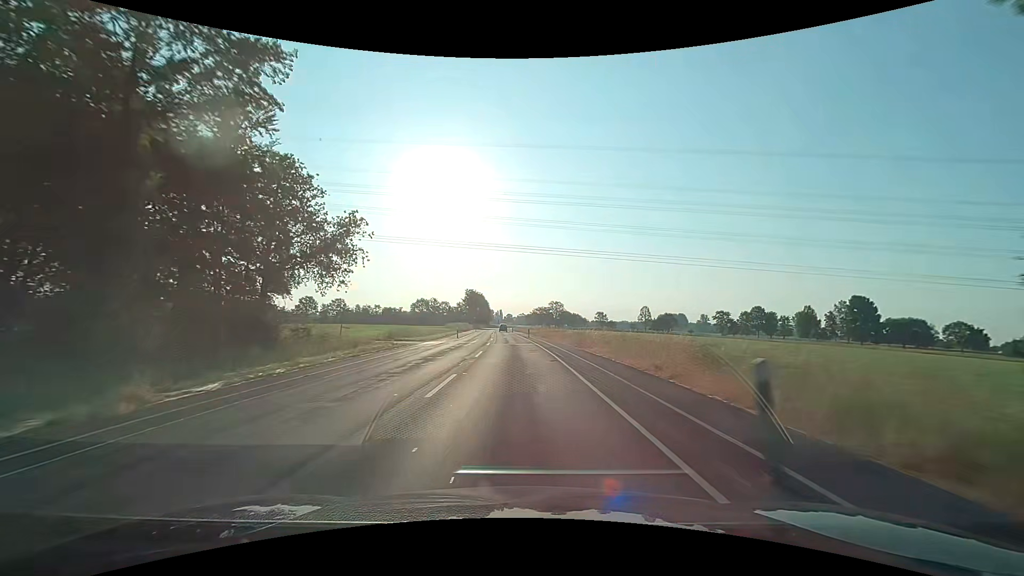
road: secondary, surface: asphalt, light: Day
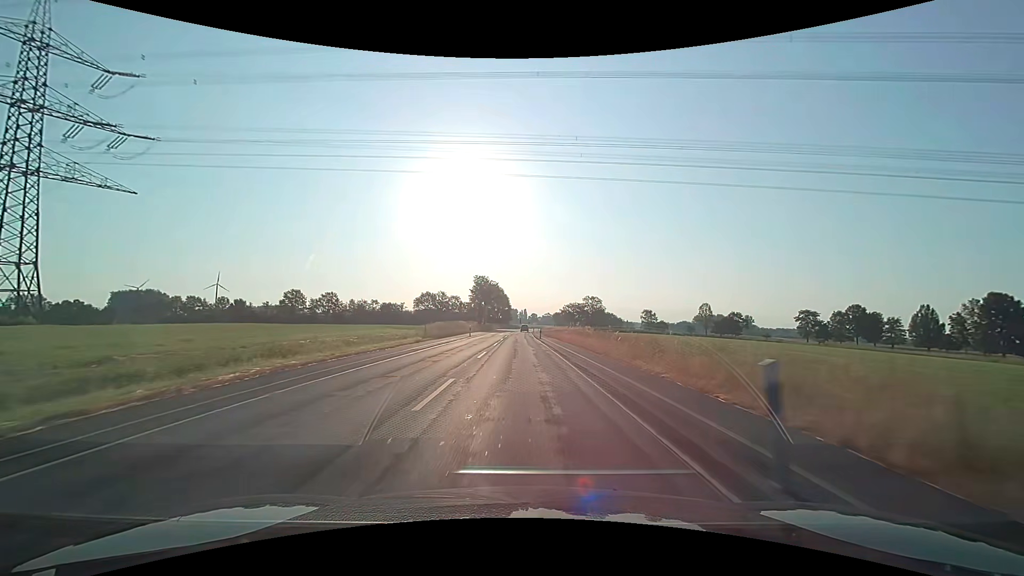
(-1.3, +49.9) m; -3°
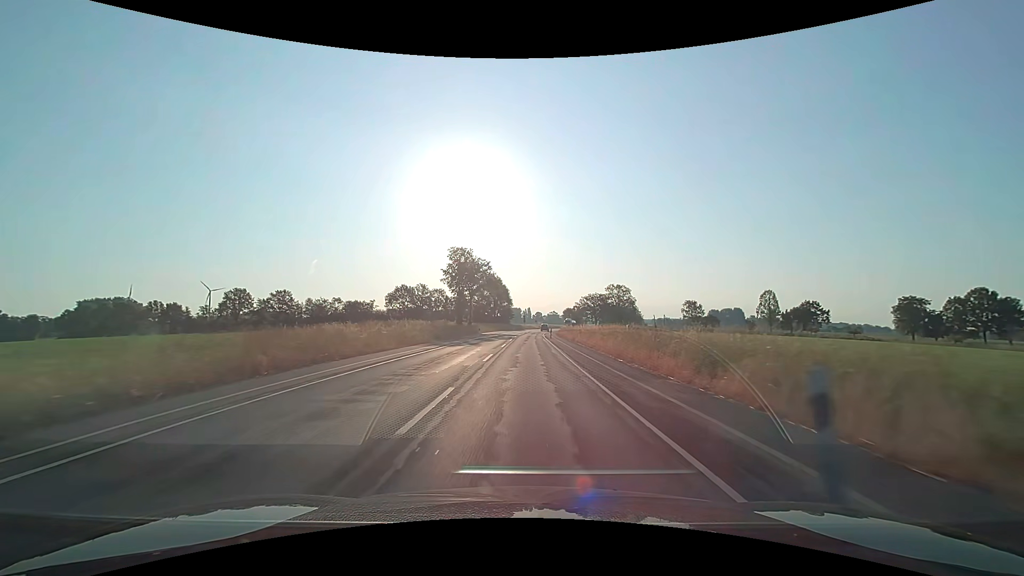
(-0.4, +50.0) m; 0°
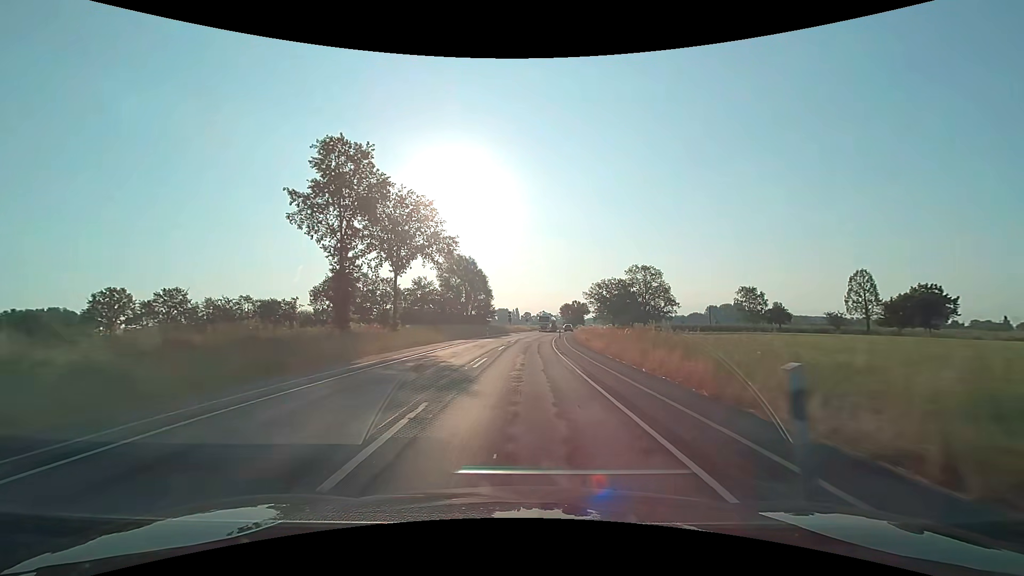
(+0.5, +50.1) m; +1°
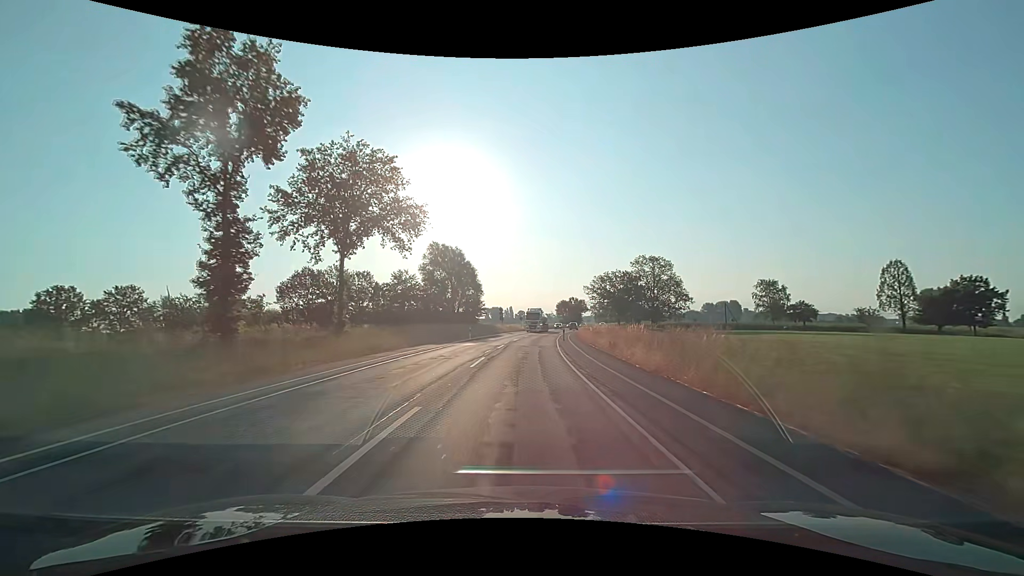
(+0.1, +12.5) m; +1°
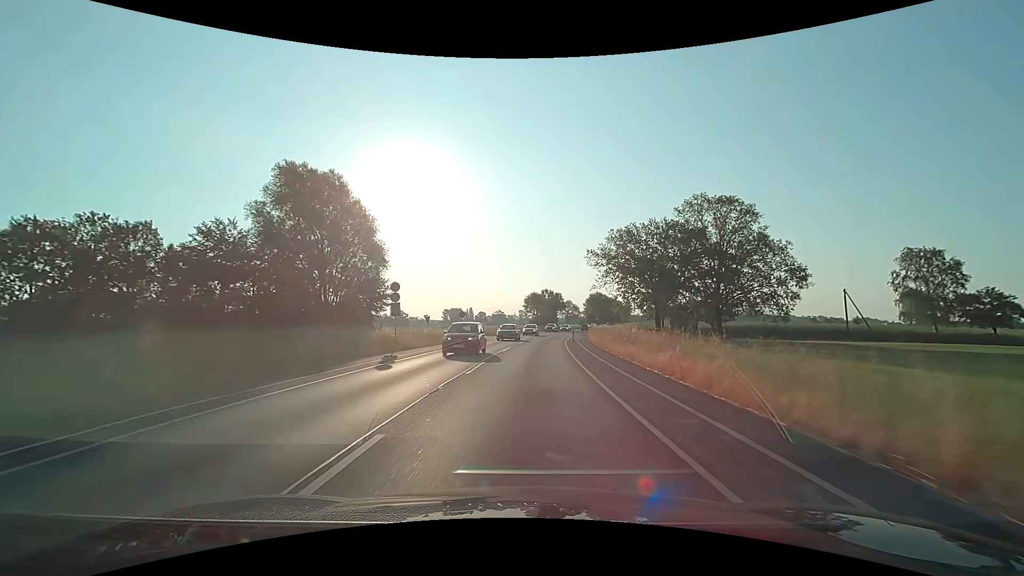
(+1.7, +50.1) m; +4°
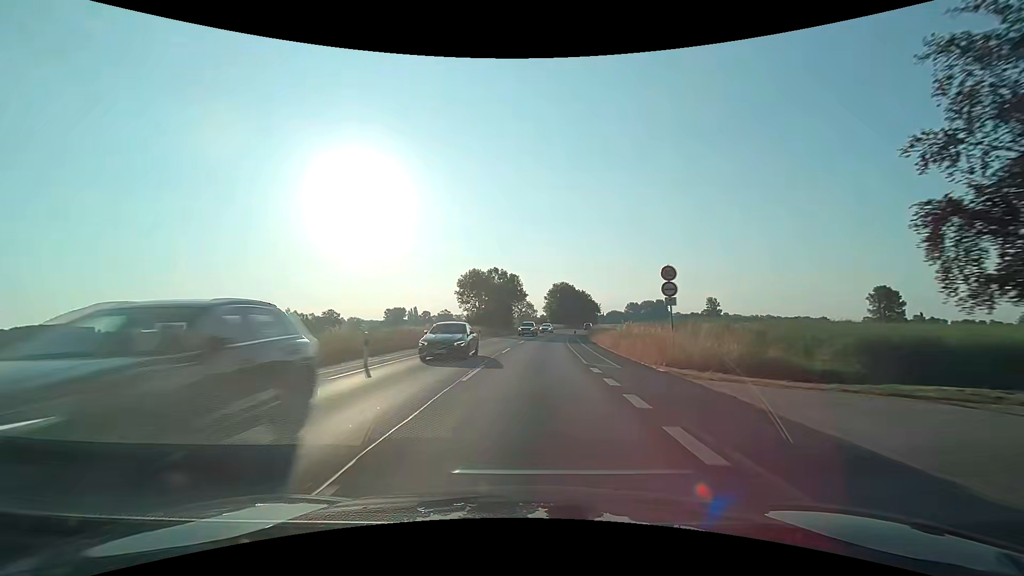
(+2.5, +50.0) m; +6°
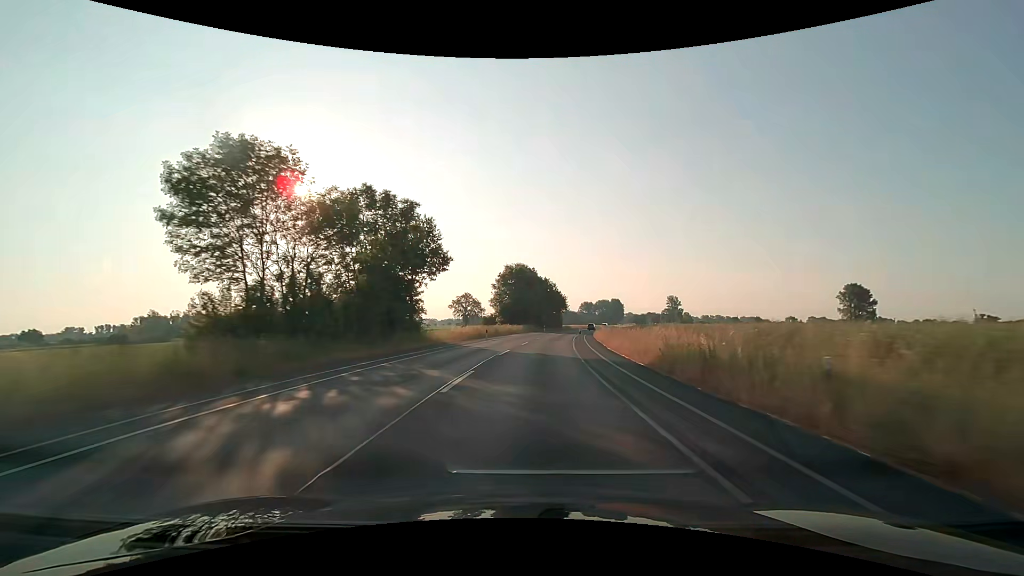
(+2.5, +49.9) m; +6°
(0, +10) (+1, +20) (+1, +30) (+2, +40) (+3, +50) (+4, +60) (+6, +70) (+8, +80) (+9, +89) (+11, +99) m
